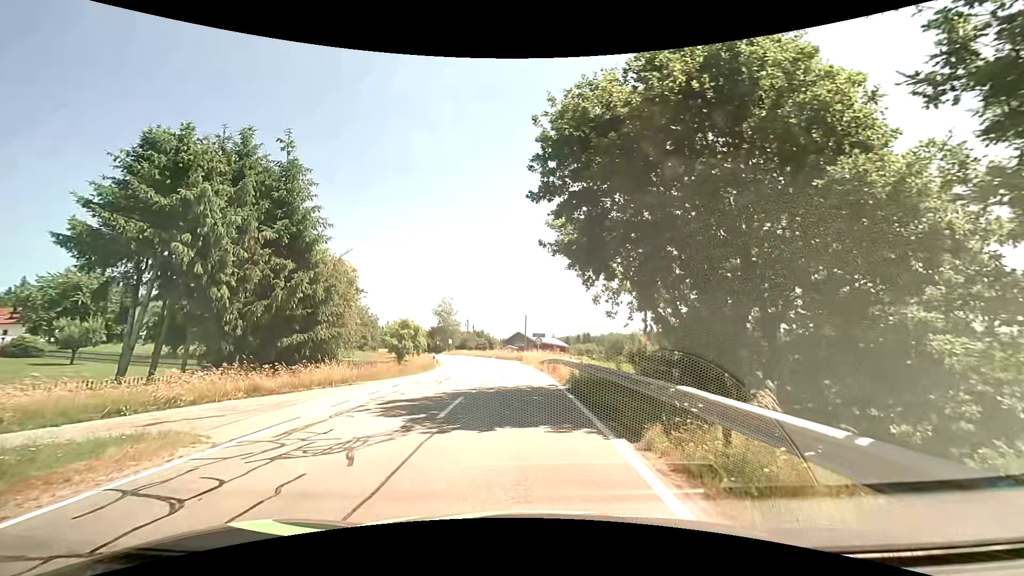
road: tertiary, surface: asphalt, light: Day
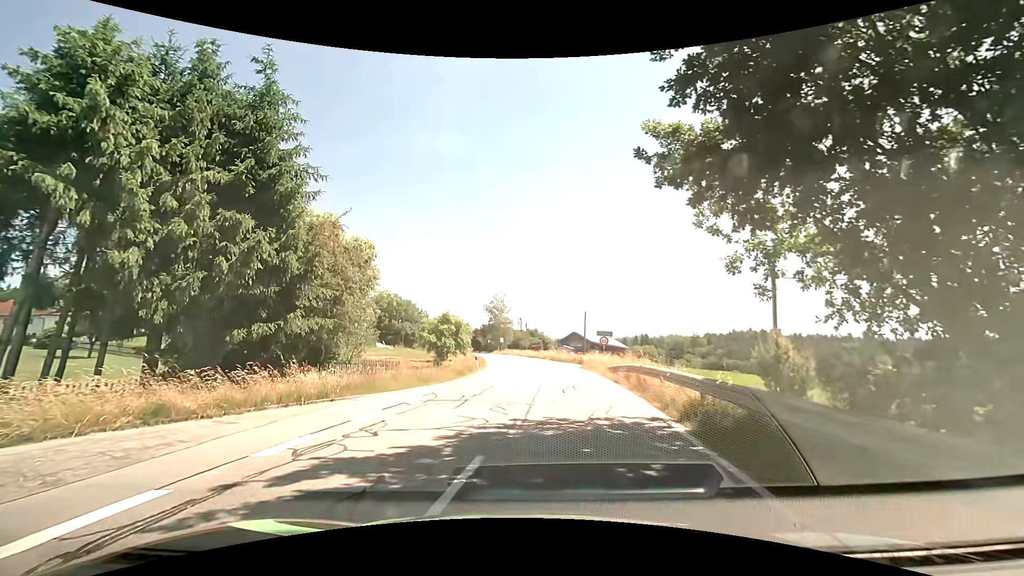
(-0.4, +7.3) m; -6°
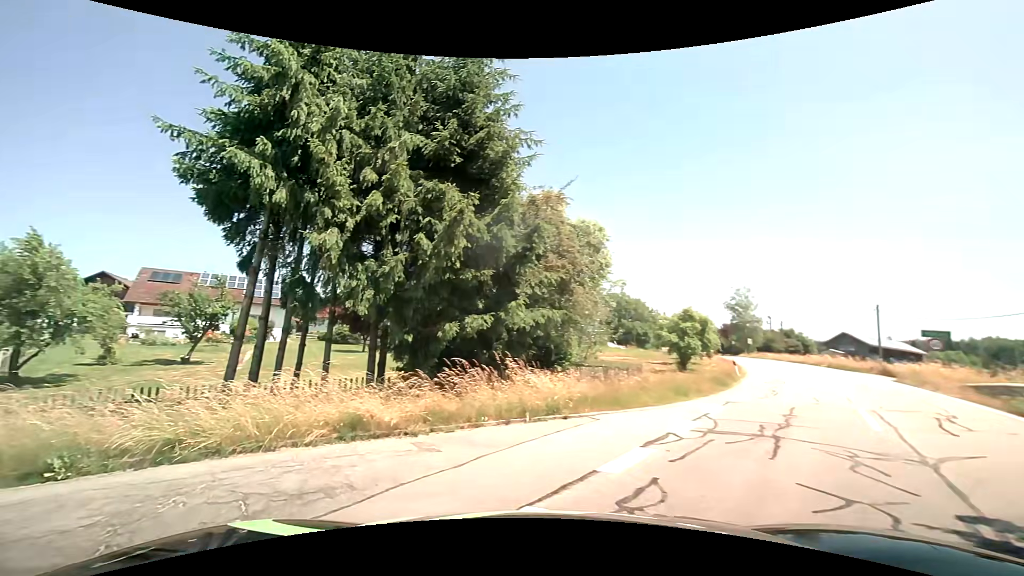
(-0.7, +4.2) m; -24°
